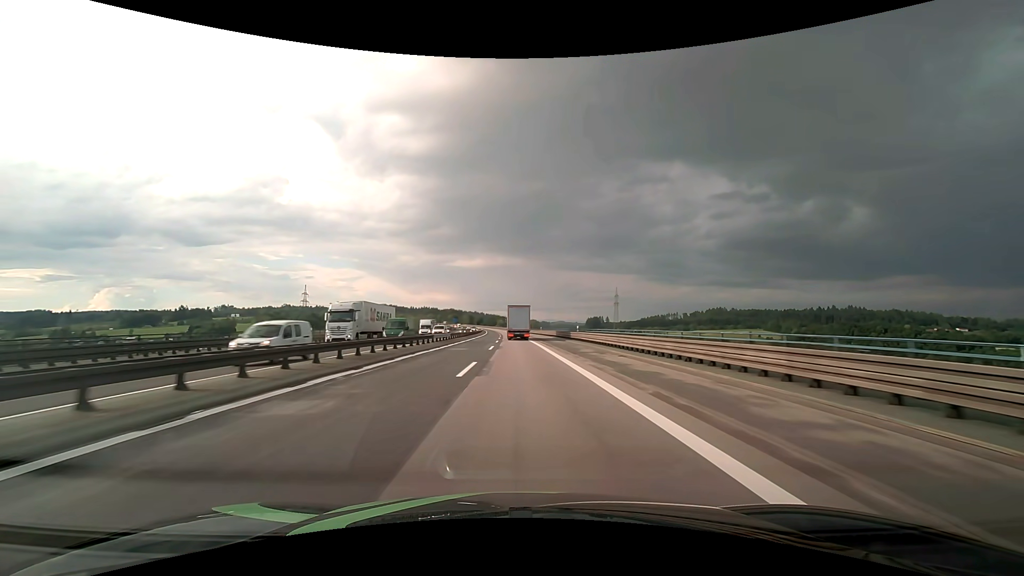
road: motorway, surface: asphalt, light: Day
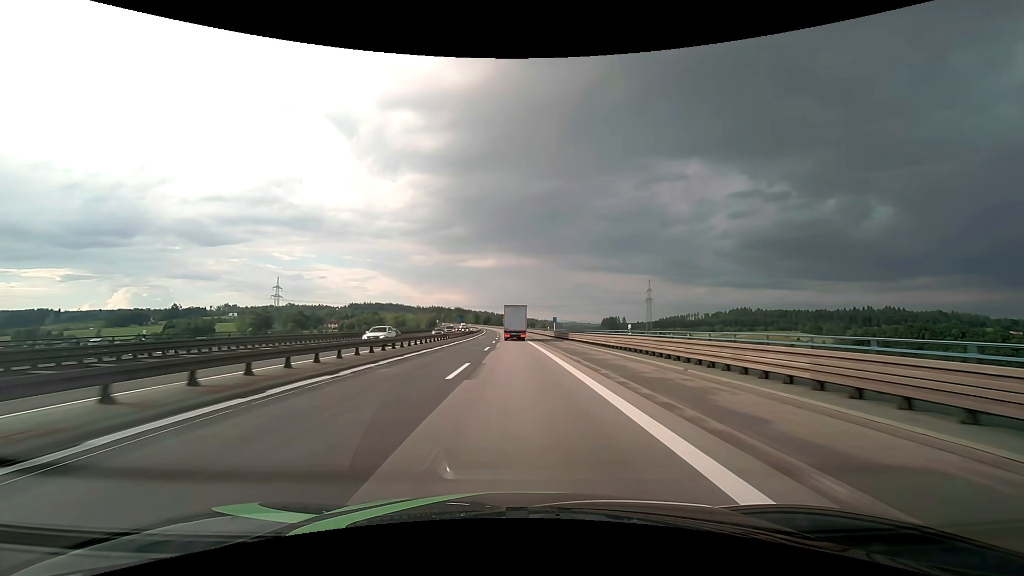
(-0.8, +73.4) m; -1°
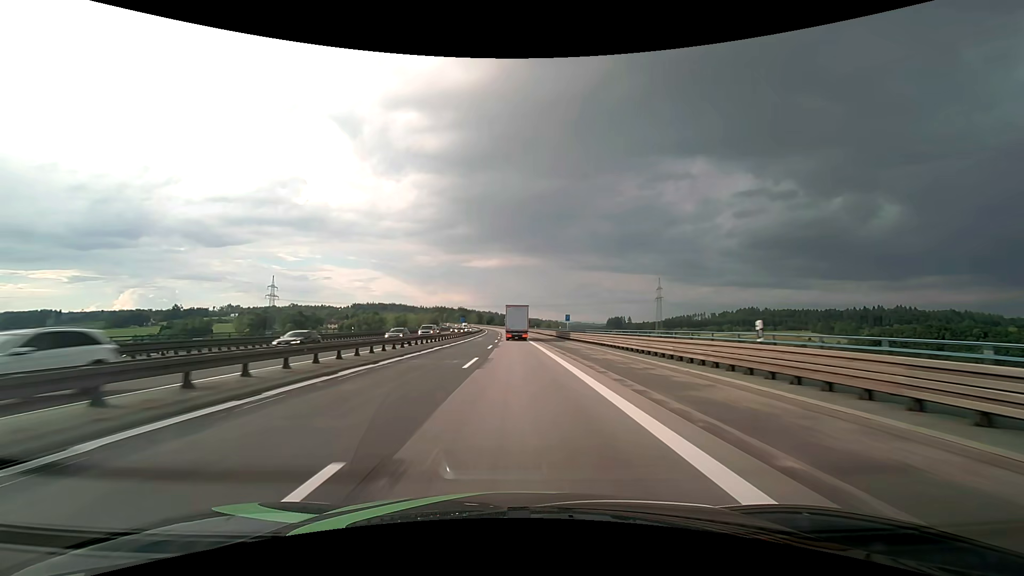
(0.0, +14.6) m; 0°
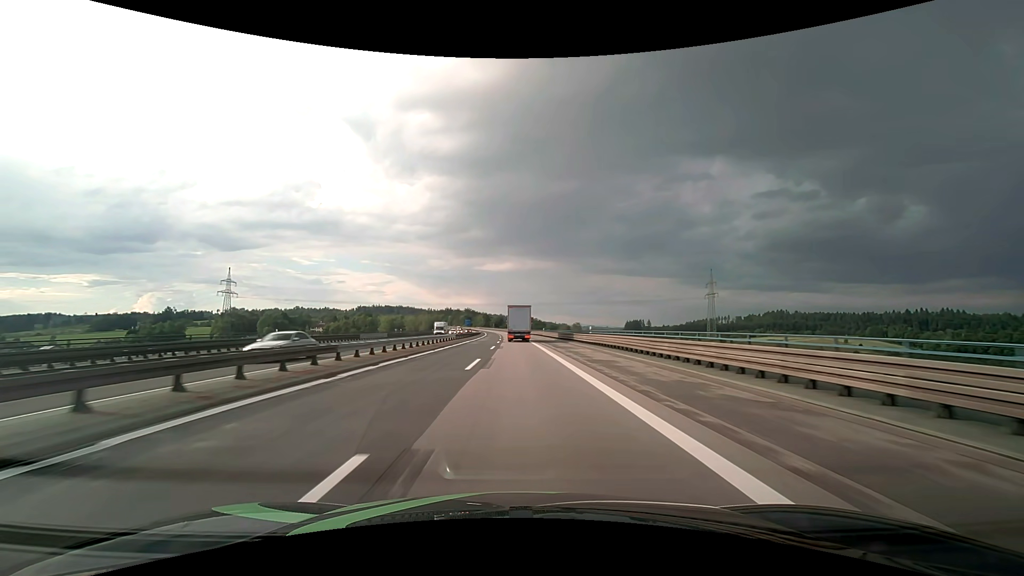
(-1.0, +72.2) m; -1°
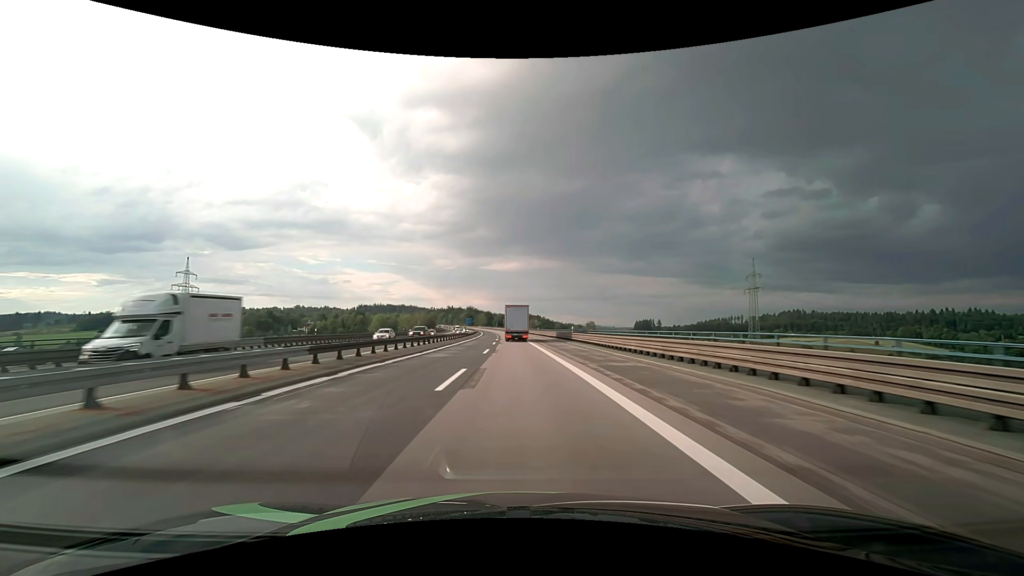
(-0.2, +42.7) m; -1°
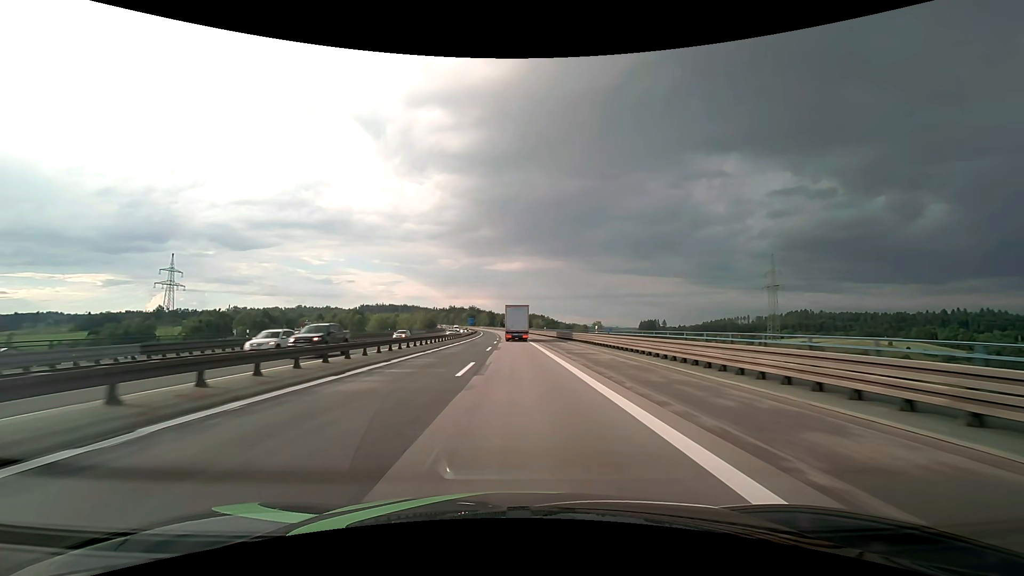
(0.0, +14.2) m; 0°
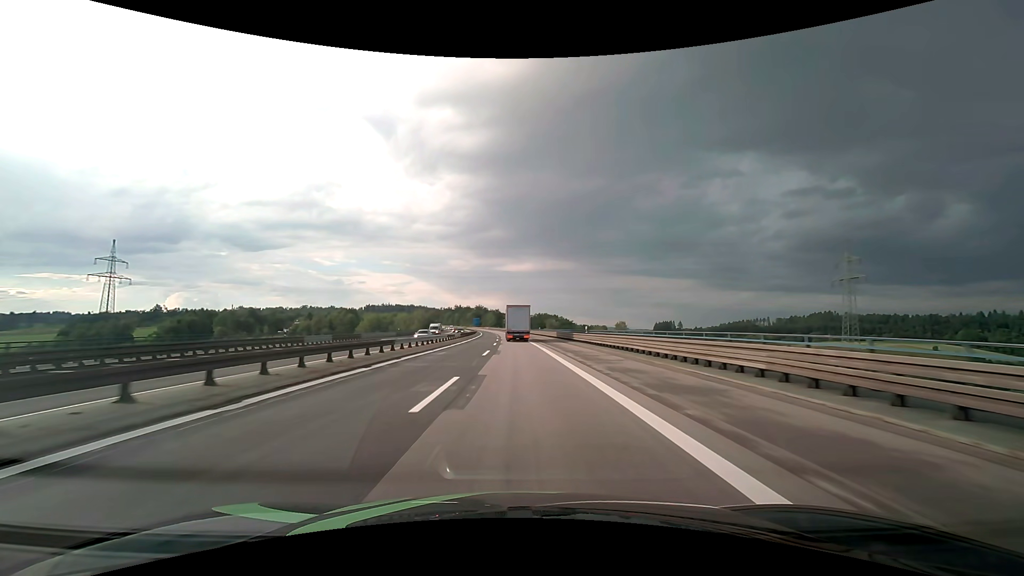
(-0.4, +42.6) m; -1°
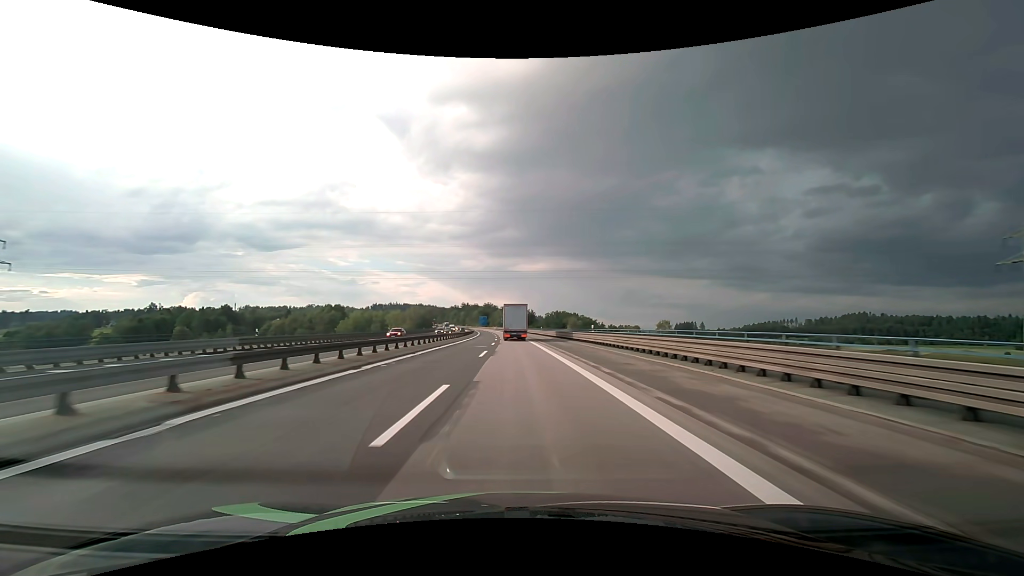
(-0.8, +56.9) m; -1°
(0, +10) (0, +20) (0, +30) (0, +40) (-1, +50) (-1, +60) (-1, +70) (-2, +80) (-2, +90) (-2, +100) m
